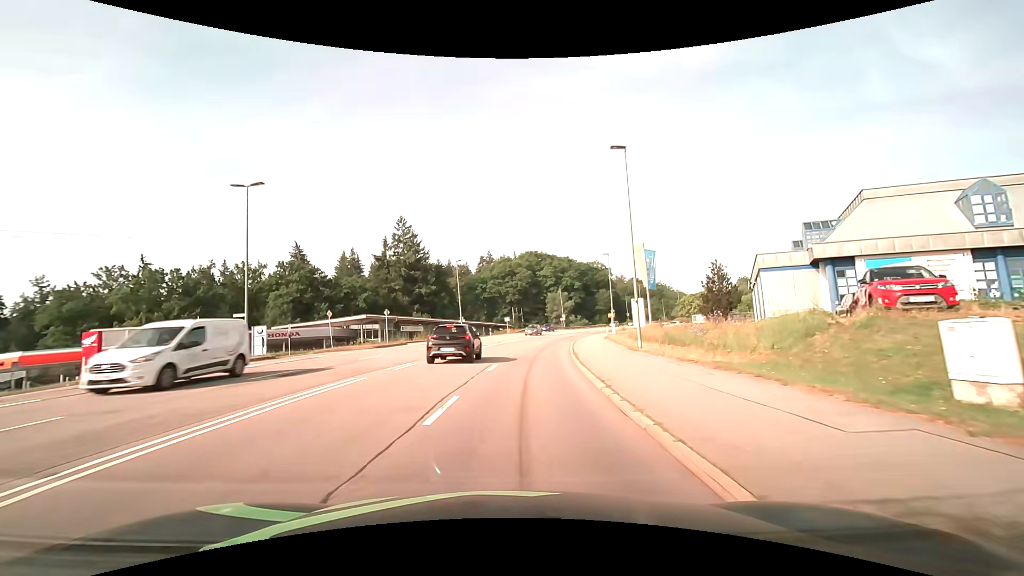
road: secondary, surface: asphalt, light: Day
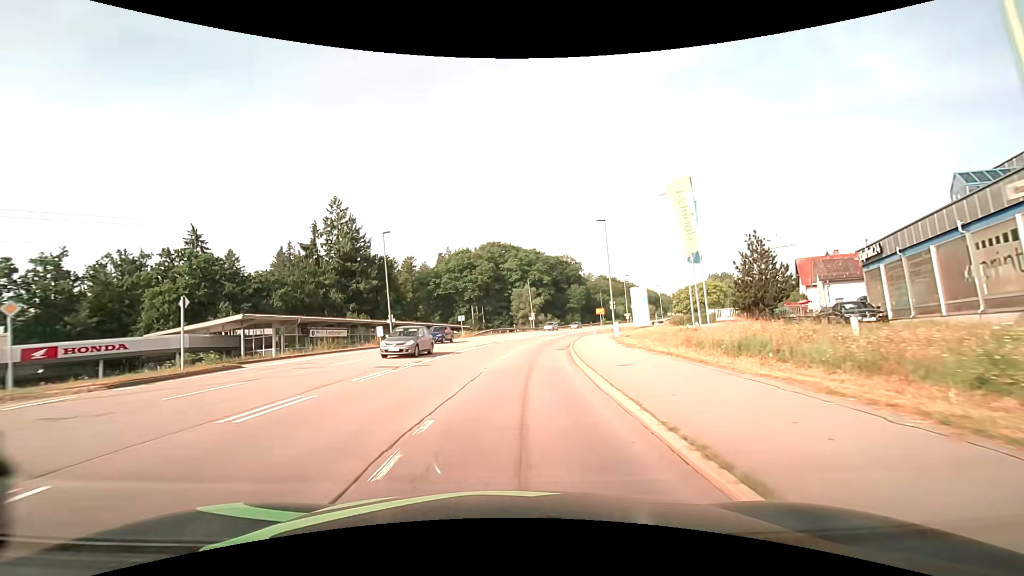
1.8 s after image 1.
(+0.9, +20.6) m; +4°
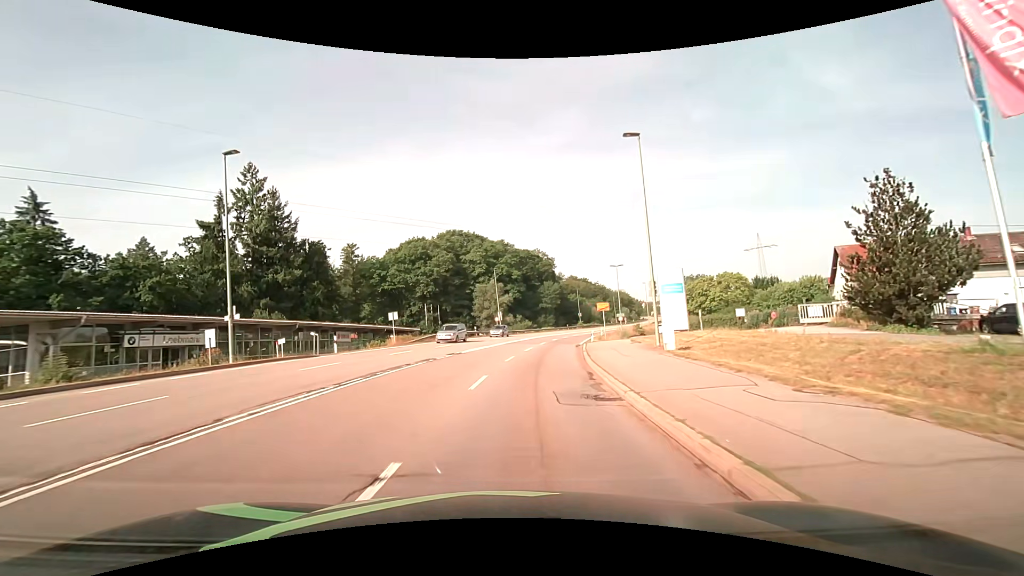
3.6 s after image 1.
(+0.6, +20.5) m; +4°
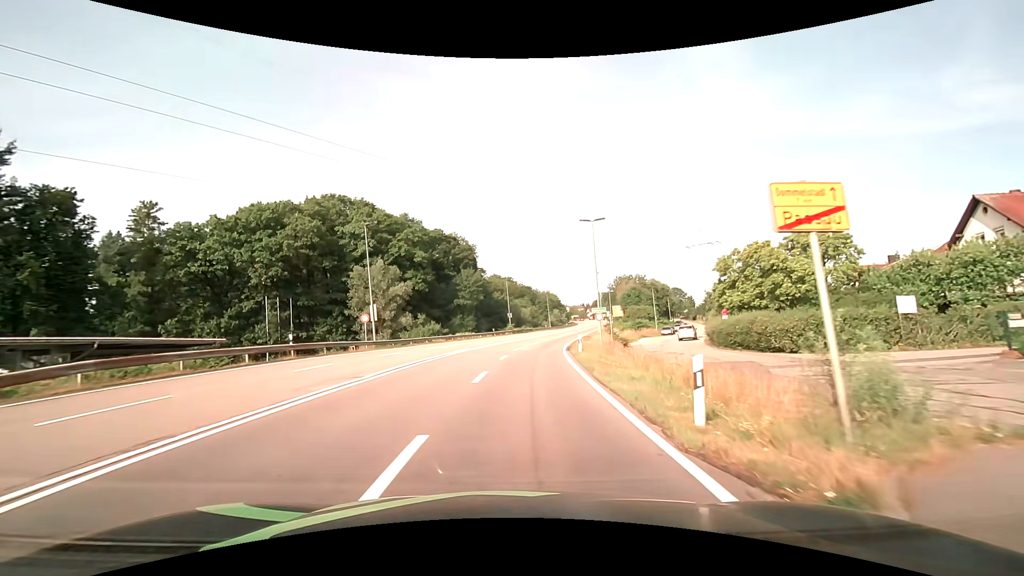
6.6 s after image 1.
(+2.7, +33.9) m; +9°
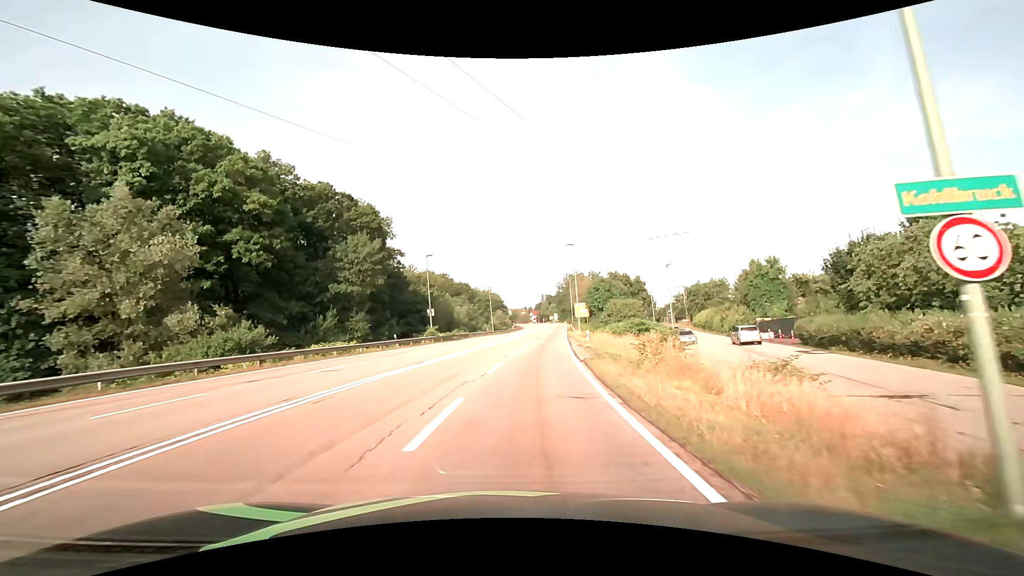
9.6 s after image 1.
(+2.0, +33.7) m; +7°
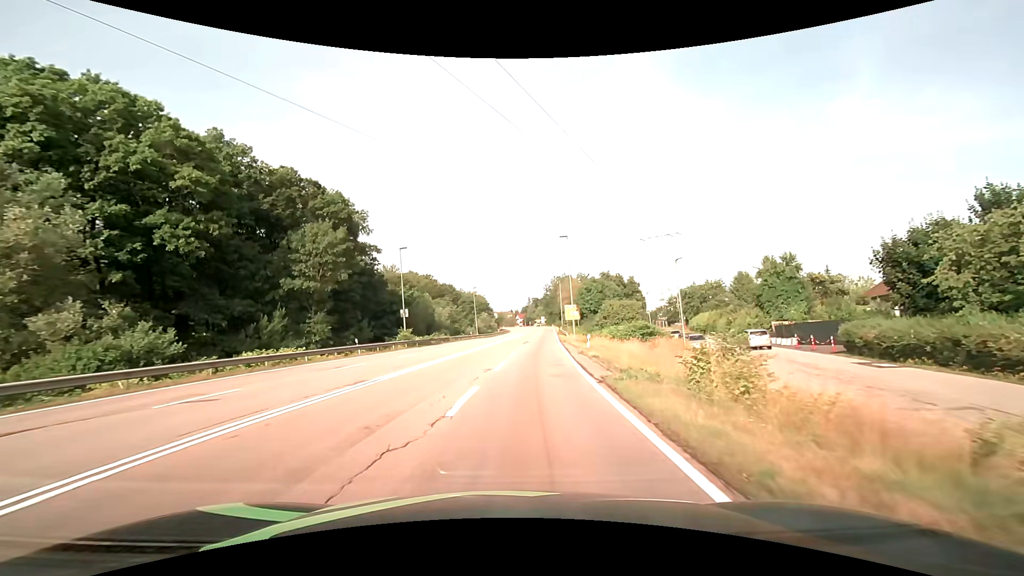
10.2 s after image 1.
(+0.1, +6.9) m; +2°
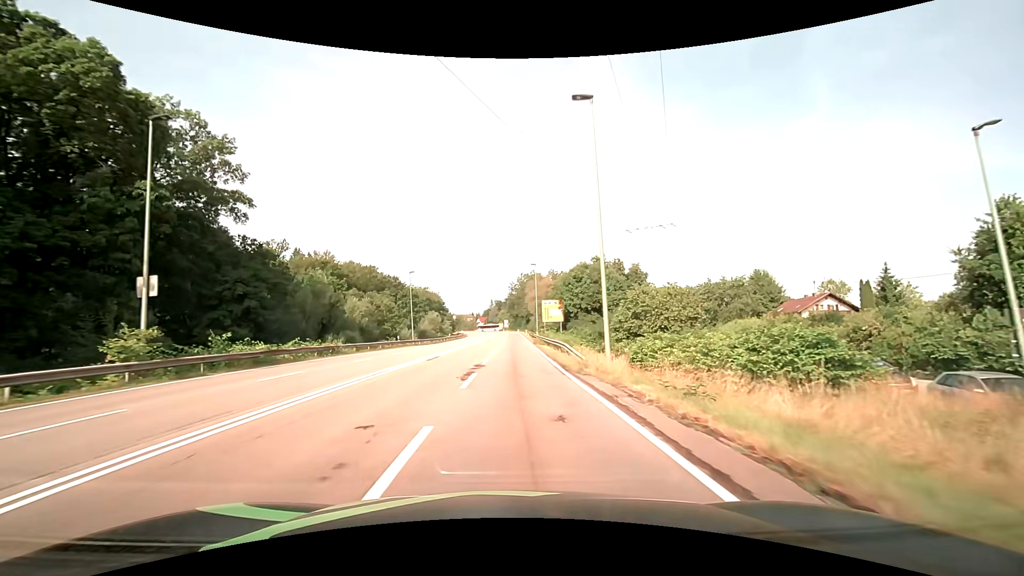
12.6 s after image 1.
(+1.4, +30.8) m; +4°
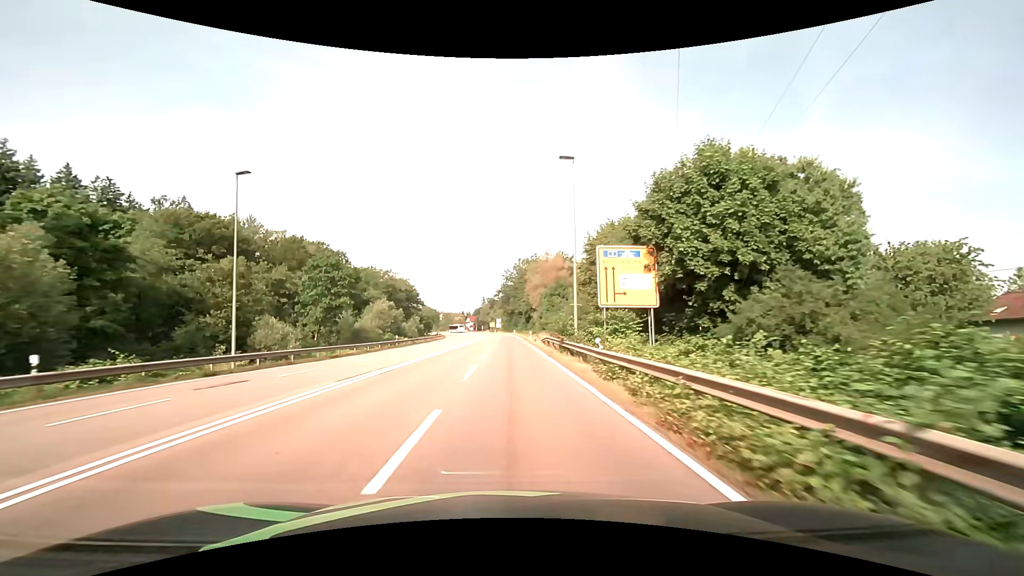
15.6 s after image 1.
(+0.4, +43.4) m; +1°
(0, +10) (0, +20) (0, +30) (0, +40) (0, +50) (0, +60) (0, +70) (0, +80) (0, +90) (-1, +100) m
